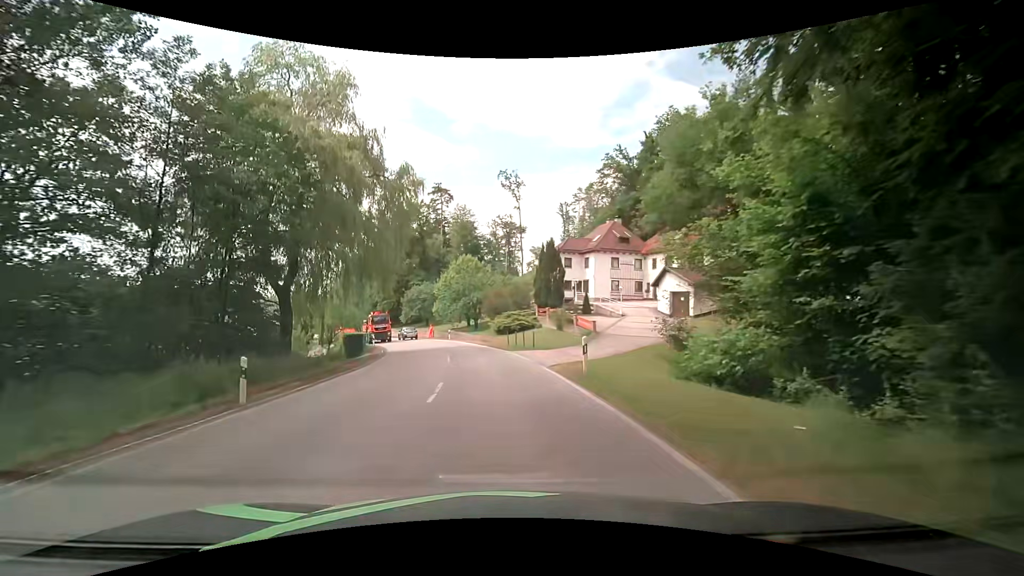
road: secondary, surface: asphalt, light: Day
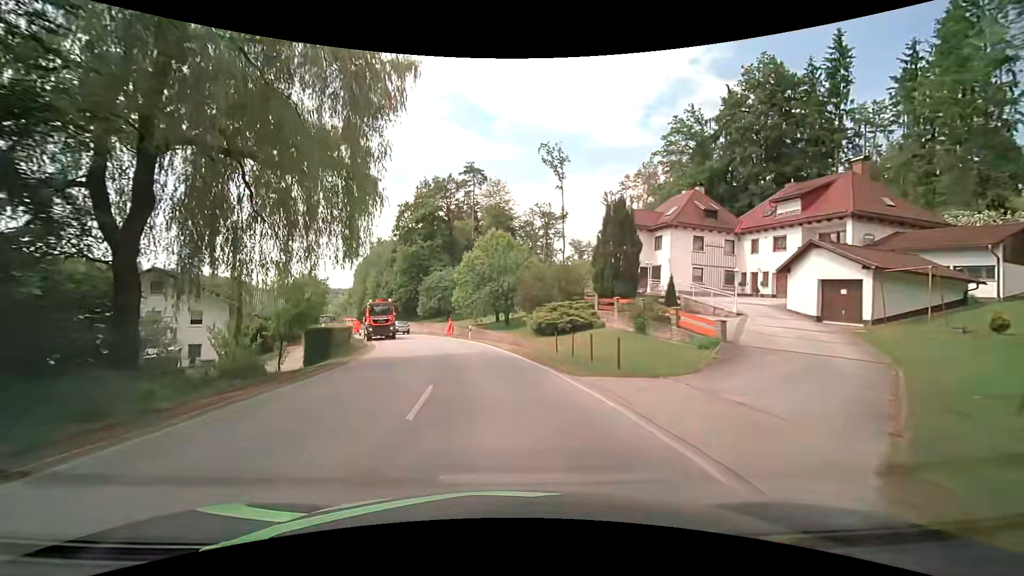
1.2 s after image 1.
(-0.6, +14.3) m; -5°
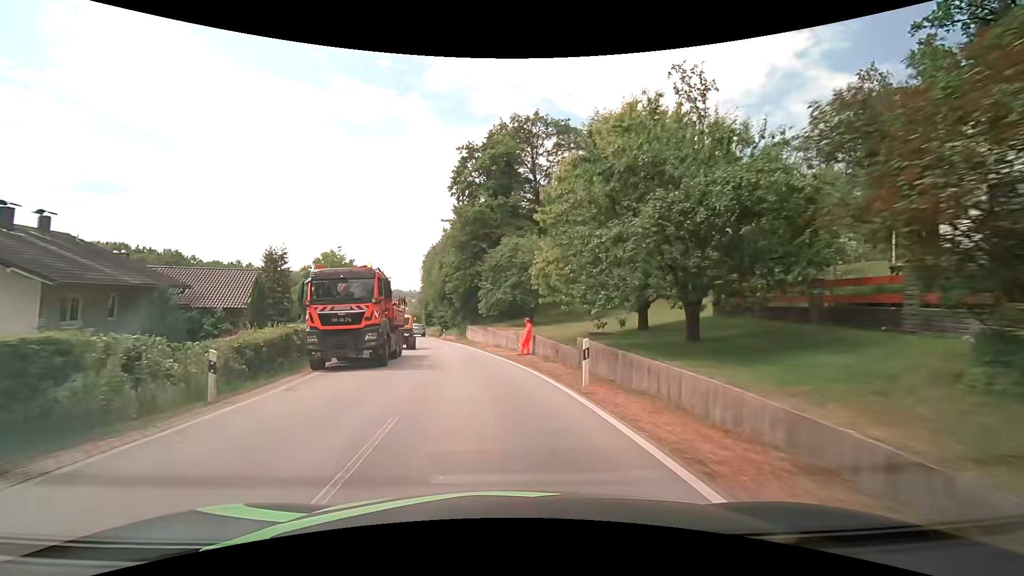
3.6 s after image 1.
(-2.2, +27.5) m; -10°
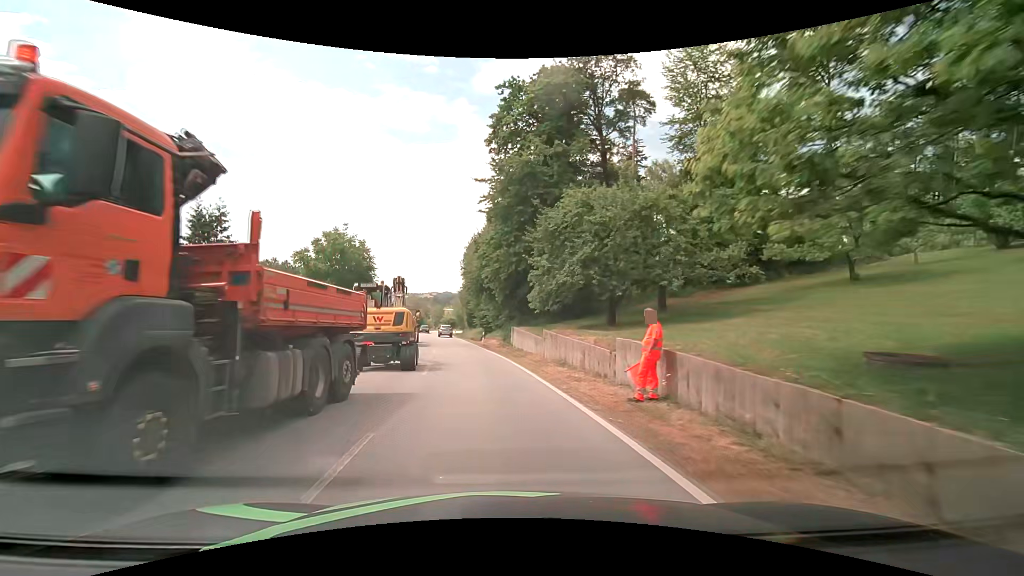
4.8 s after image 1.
(-0.6, +13.5) m; -6°
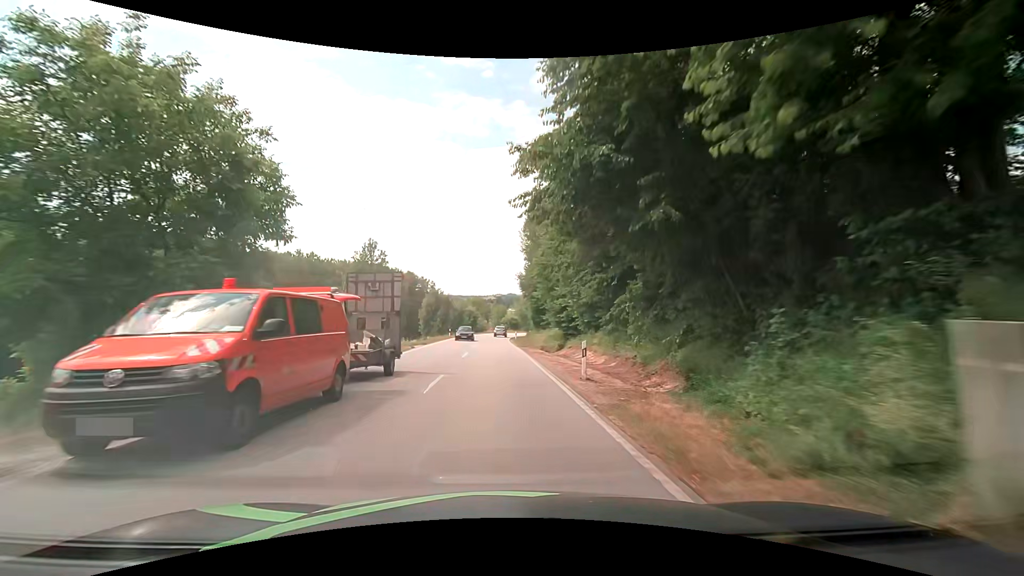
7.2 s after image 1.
(-2.1, +28.5) m; -8°
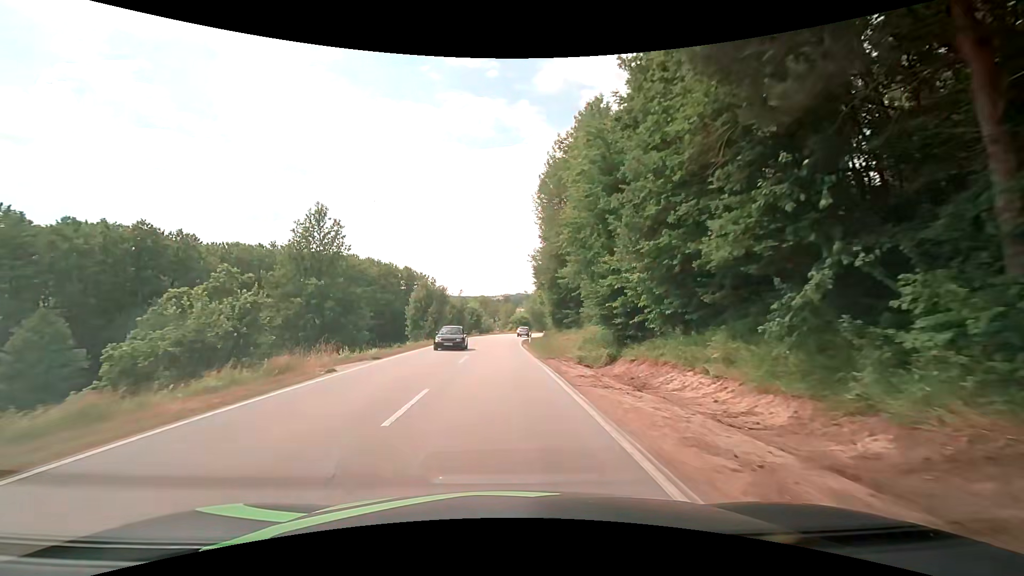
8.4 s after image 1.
(-0.1, +15.7) m; 0°
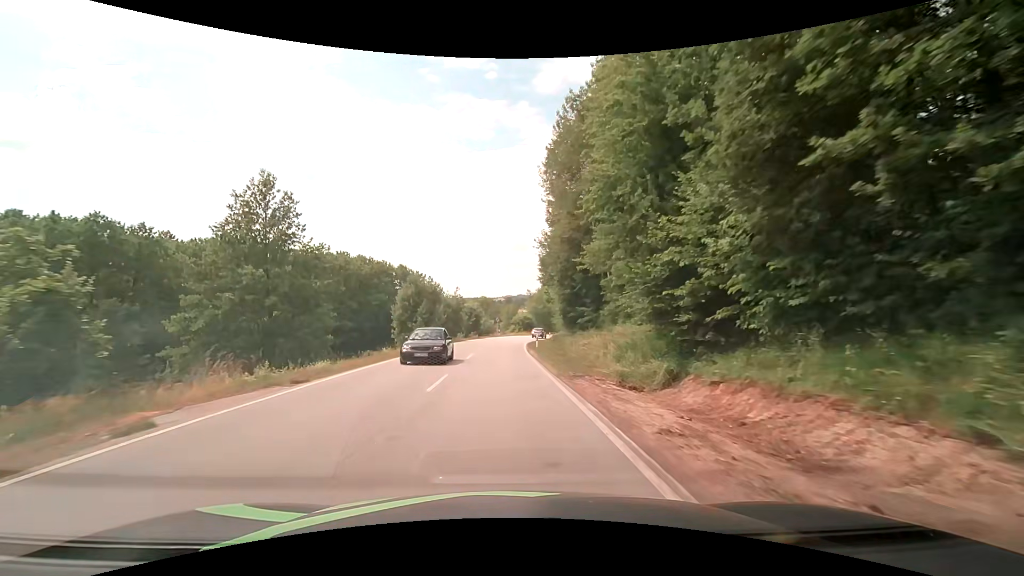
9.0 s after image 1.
(0.0, +7.9) m; -1°
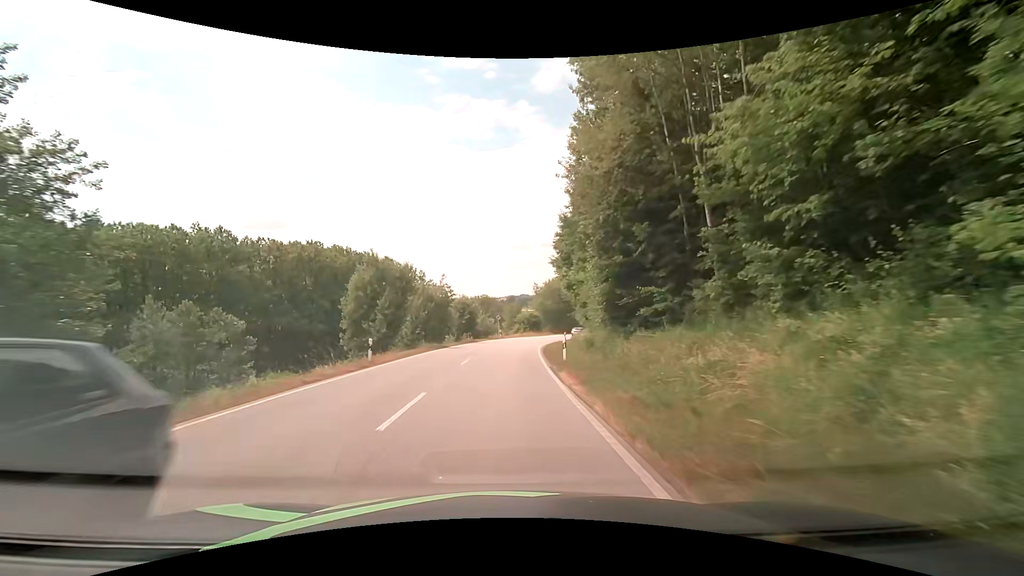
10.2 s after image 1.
(0.0, +16.3) m; 0°
(0, +10) (0, +20) (0, +30) (+1, +40) (+2, +50) (+4, +60) (+7, +69) (+10, +79) (+13, +88) (+17, +97) m
